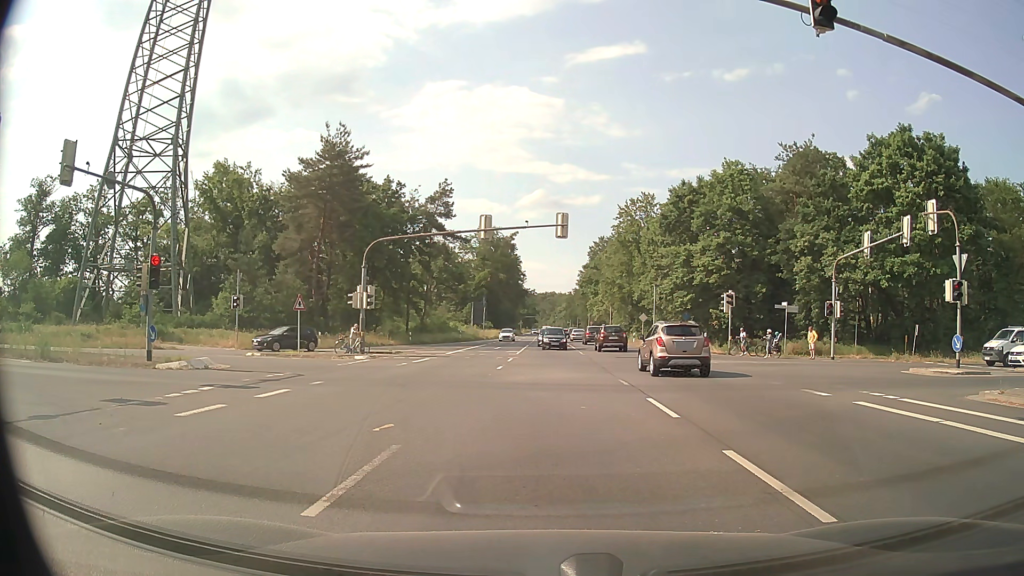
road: primary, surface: asphalt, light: Day
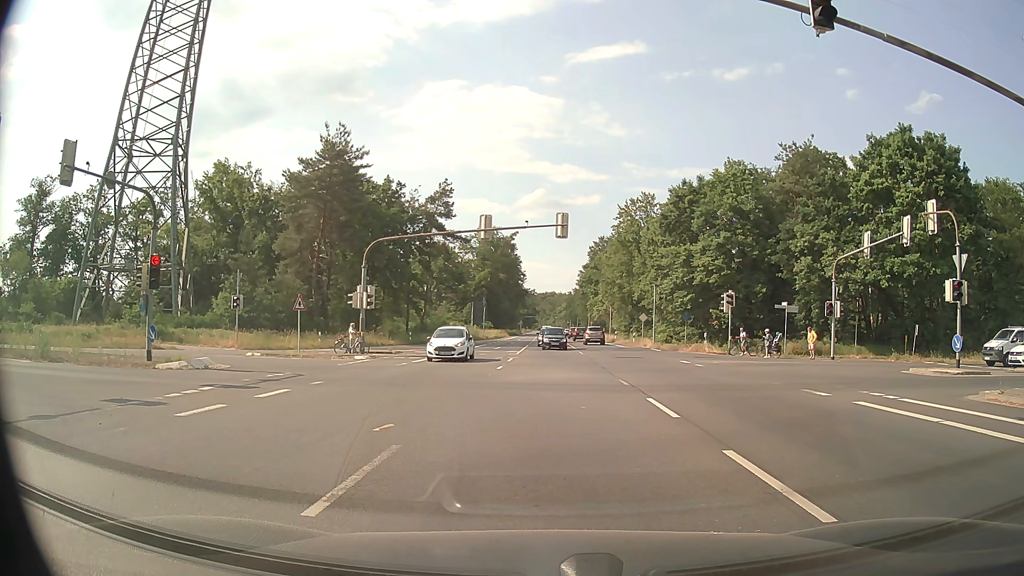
(0.0, 0.0) m; 0°
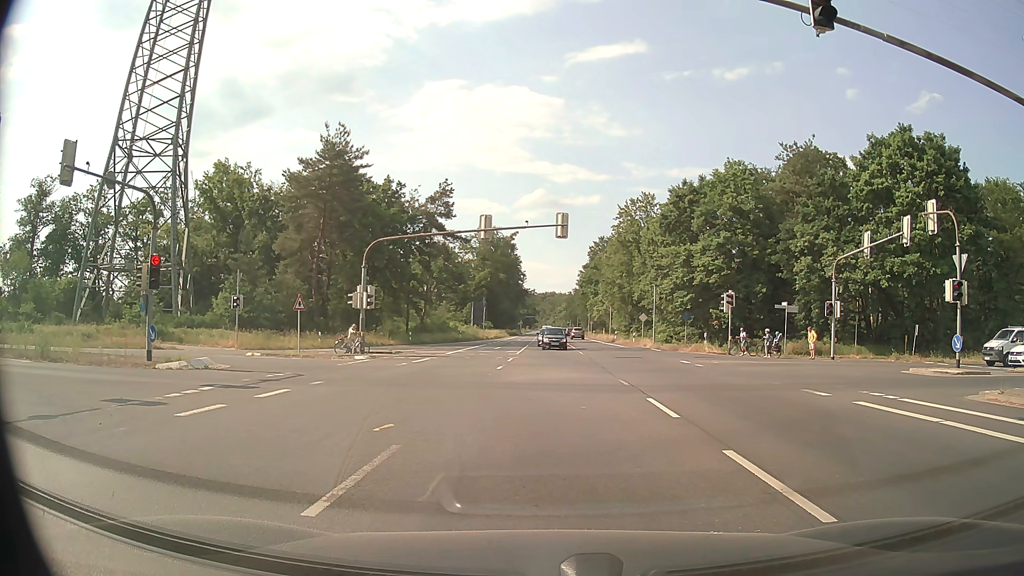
(0.0, 0.0) m; 0°
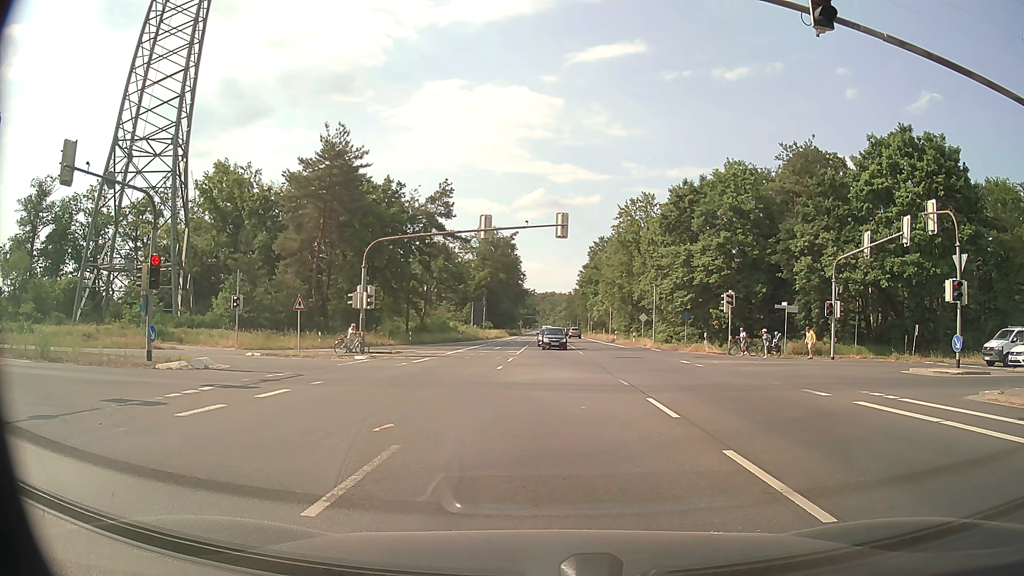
(0.0, 0.0) m; 0°
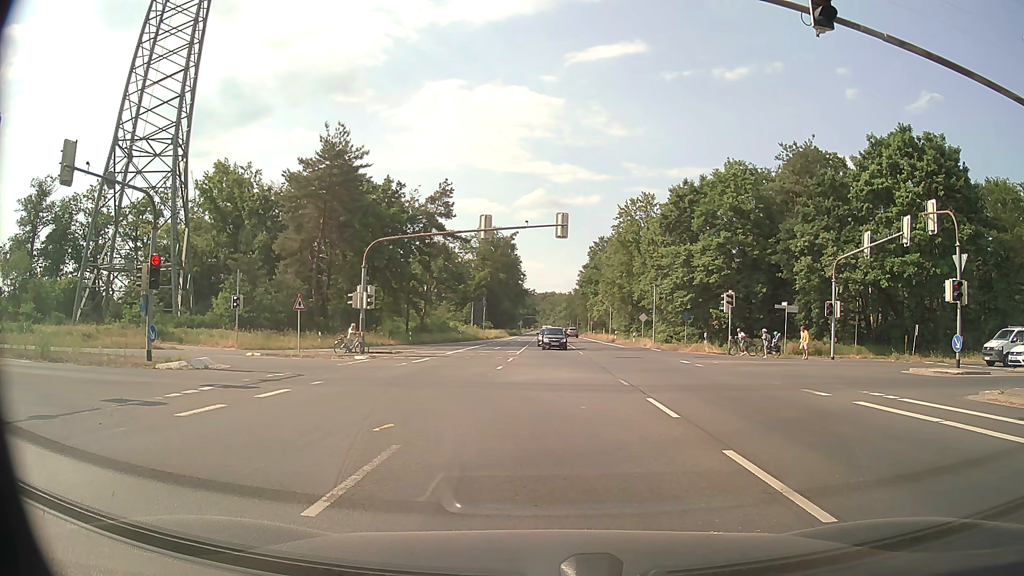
(0.0, 0.0) m; 0°
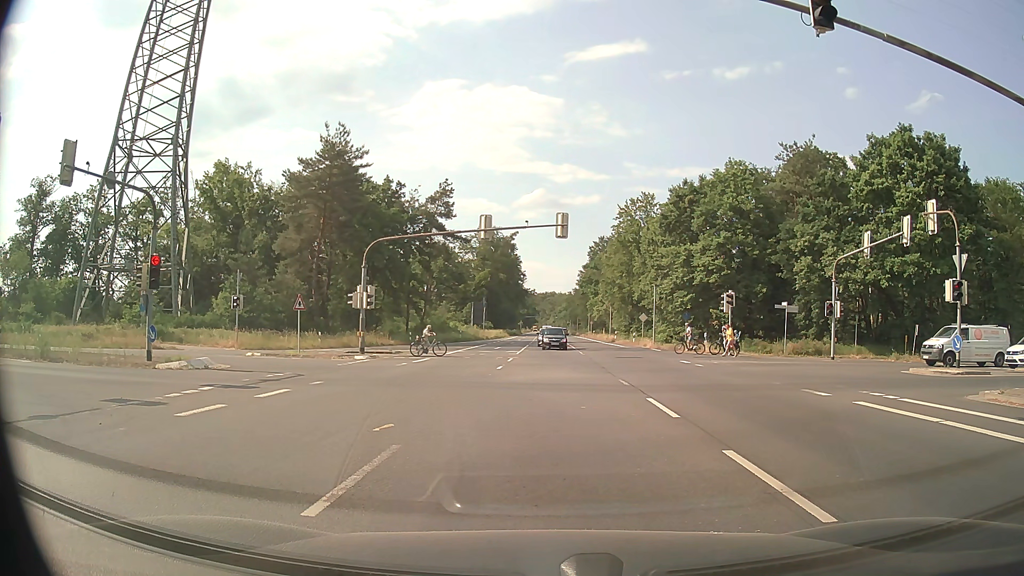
(0.0, 0.0) m; 0°
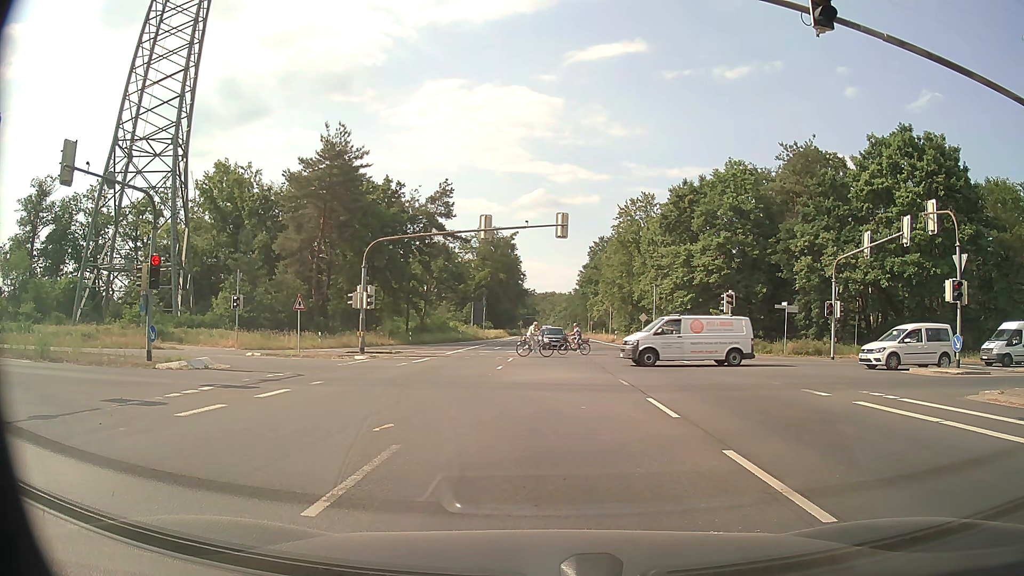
(0.0, 0.0) m; 0°
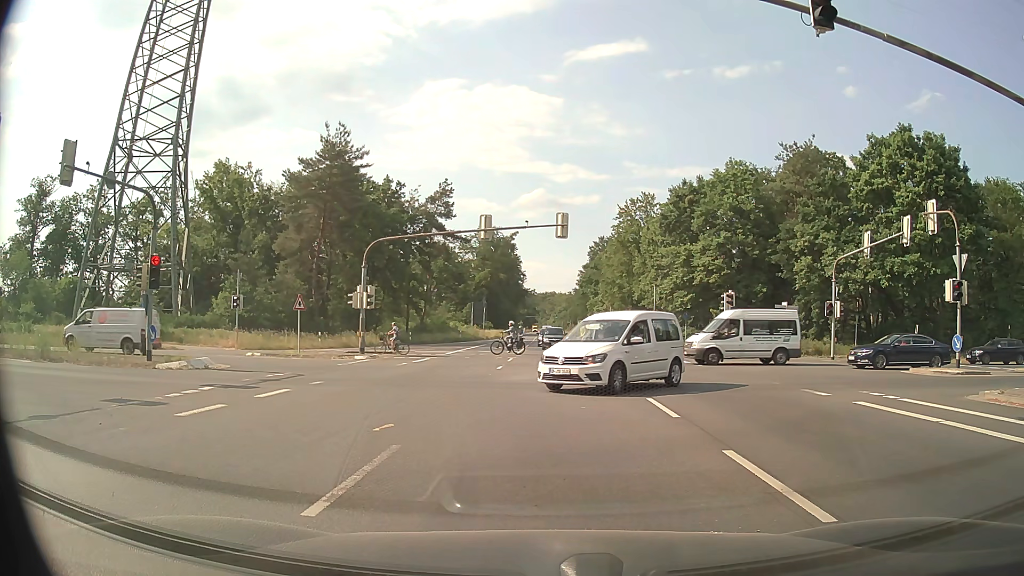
(0.0, 0.0) m; 0°
